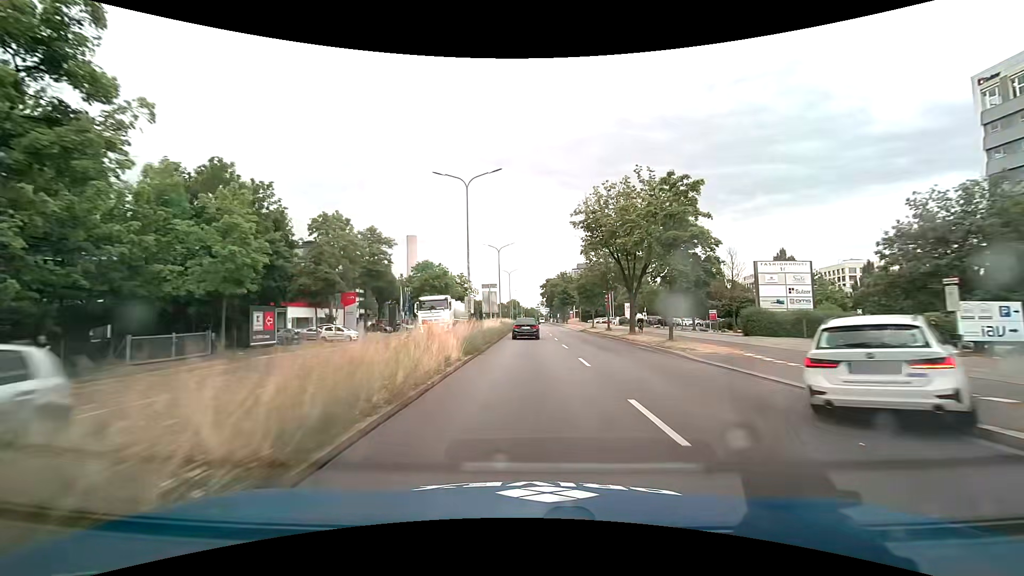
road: primary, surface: asphalt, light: Day
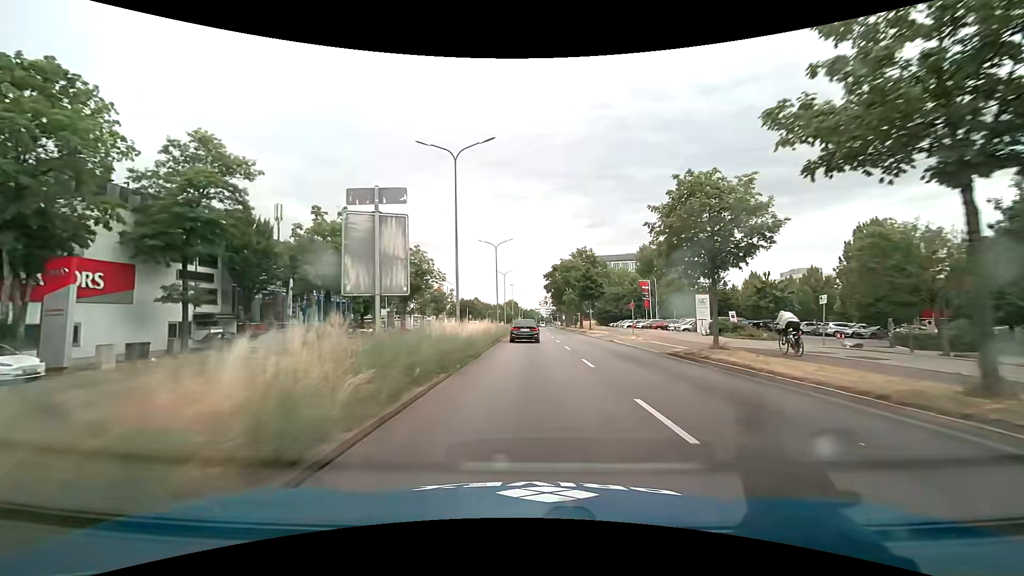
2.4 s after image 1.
(+0.1, +35.8) m; +1°
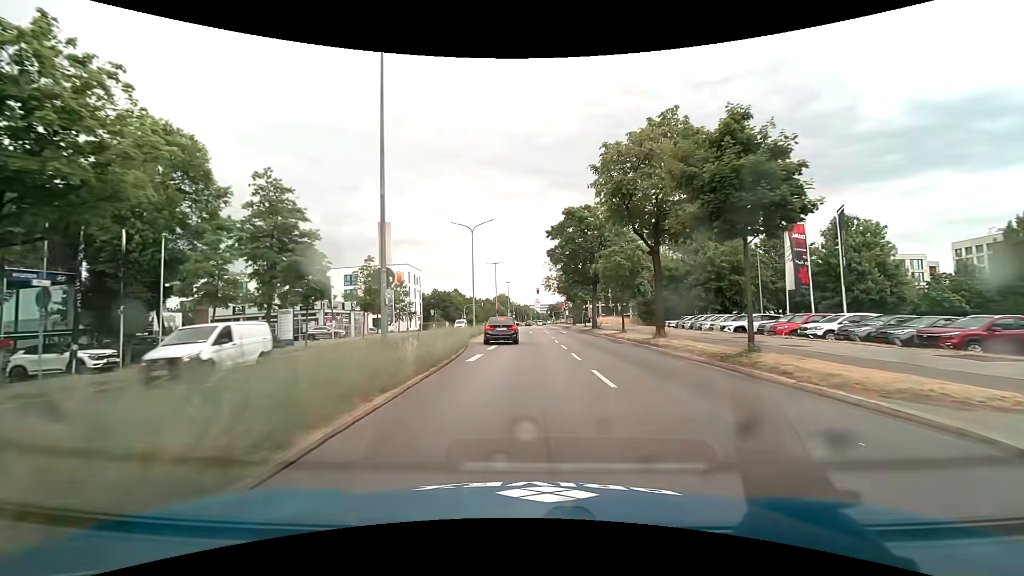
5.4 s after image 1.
(0.0, +41.6) m; 0°
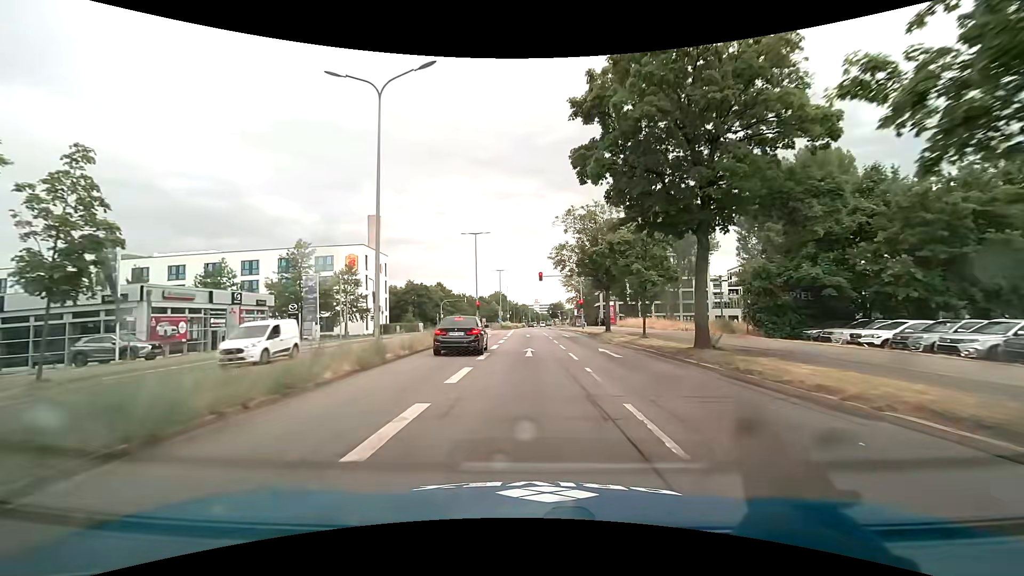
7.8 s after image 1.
(+0.1, +28.4) m; 0°
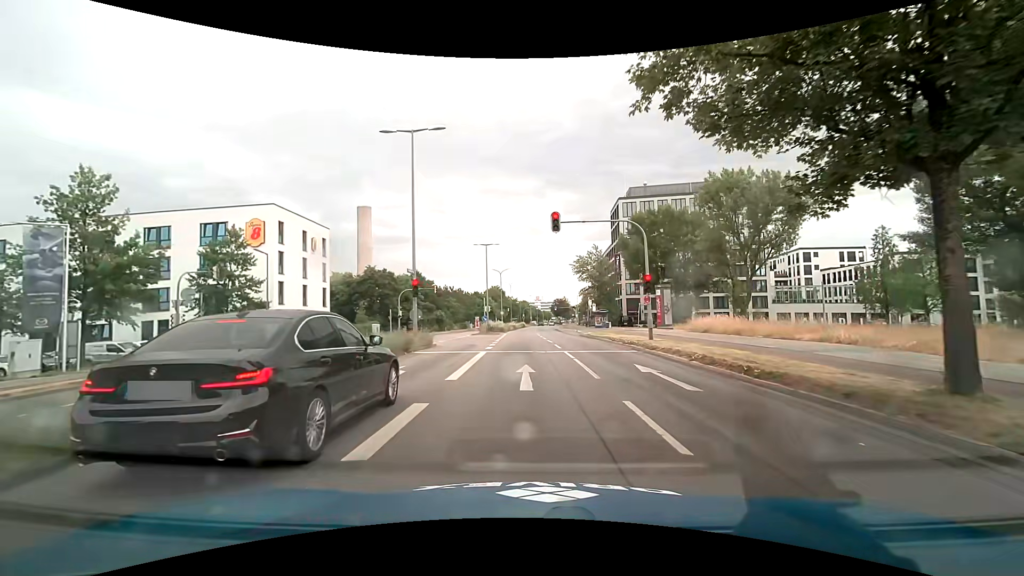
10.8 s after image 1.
(+0.1, +28.1) m; 0°
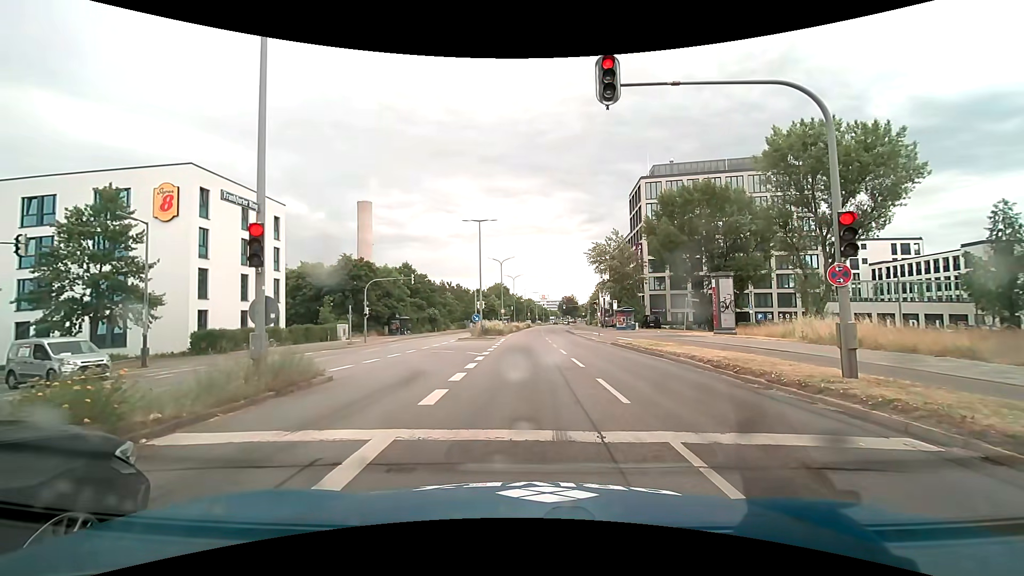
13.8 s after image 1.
(-0.1, +13.4) m; -1°
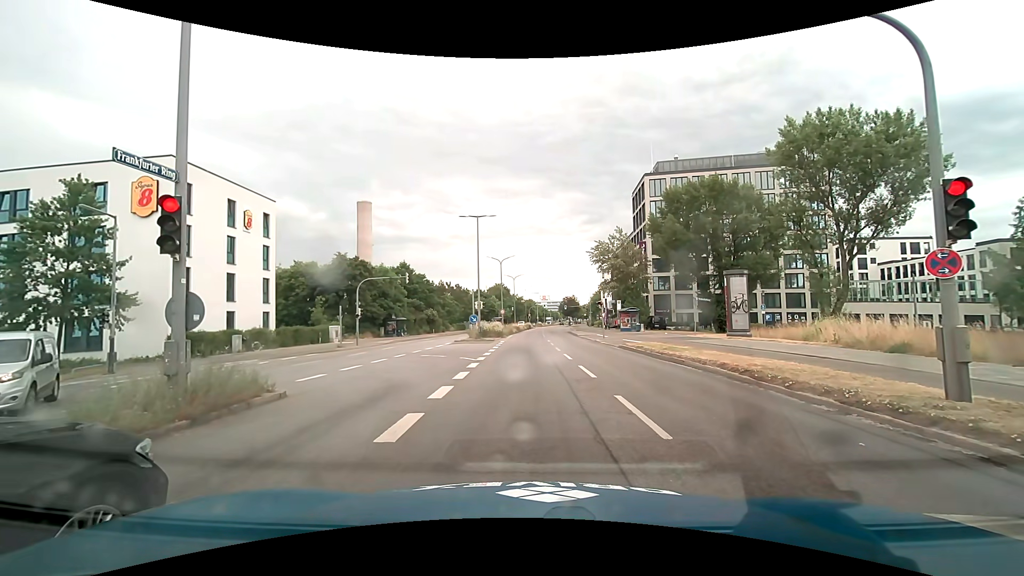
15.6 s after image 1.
(0.0, +2.0) m; -1°
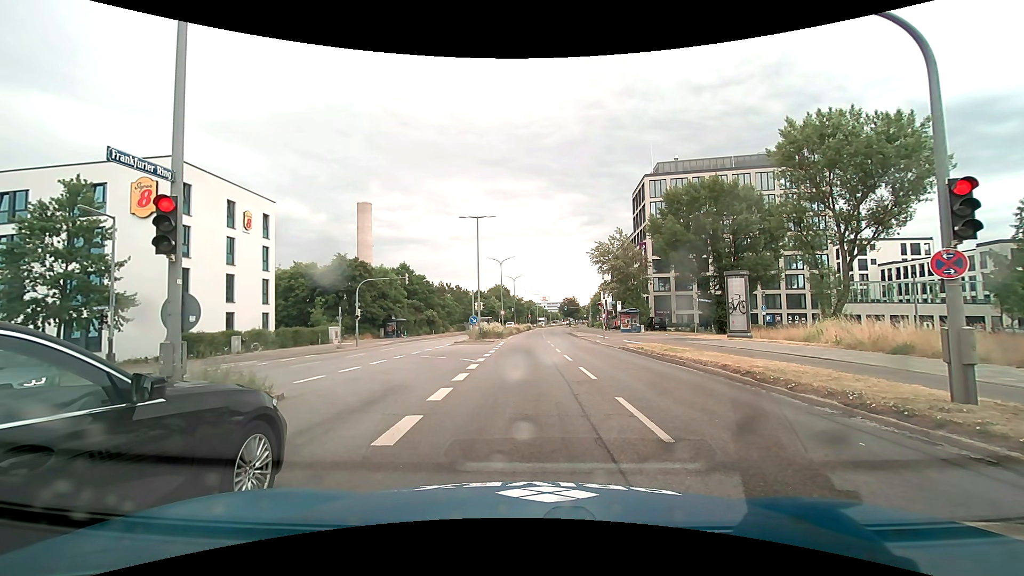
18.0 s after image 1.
(0.0, +0.2) m; 0°
(0, +10) (0, +20) (0, +30) (+1, +40) (+1, +50) (+1, +60) (+2, +70) (+2, +80) (+3, +90) (+4, +100) m
